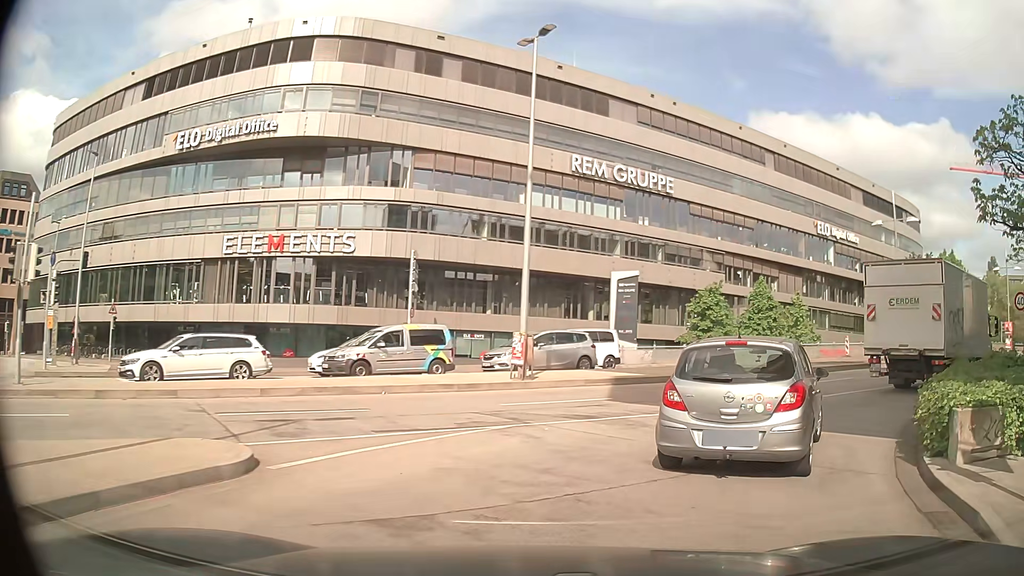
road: primary_link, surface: asphalt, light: Day
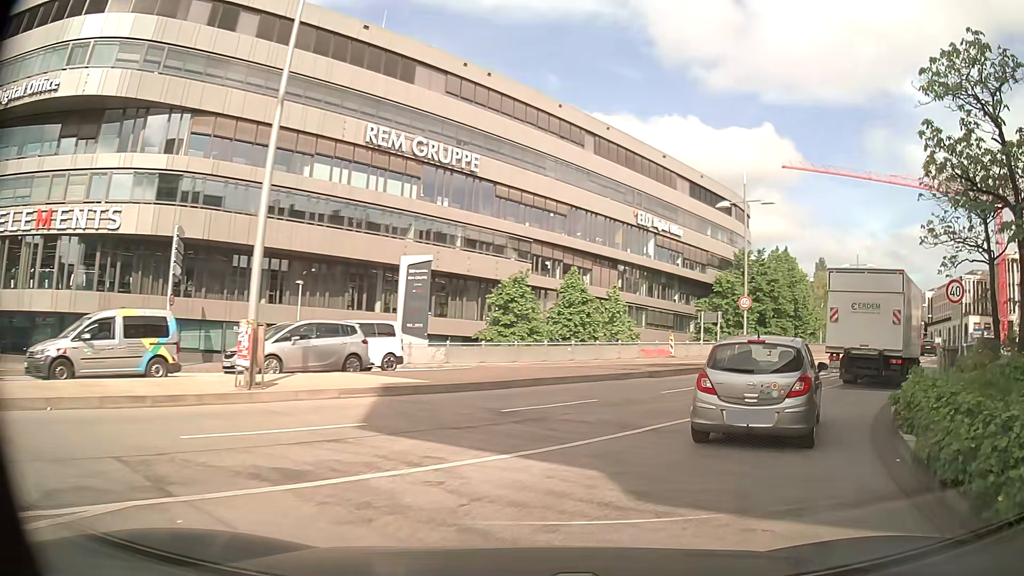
(+0.7, +6.0) m; +16°
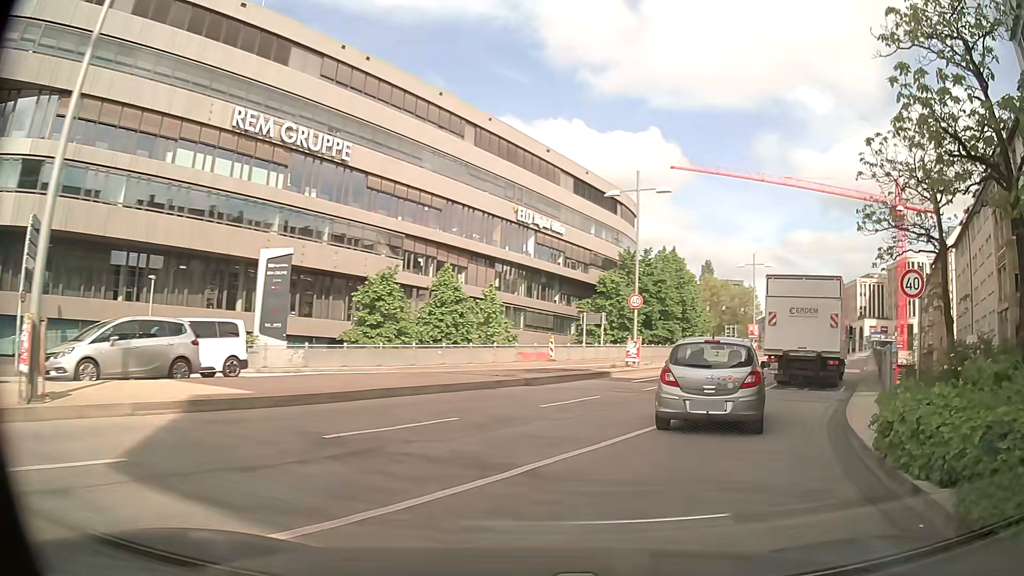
(+0.3, +3.4) m; +9°
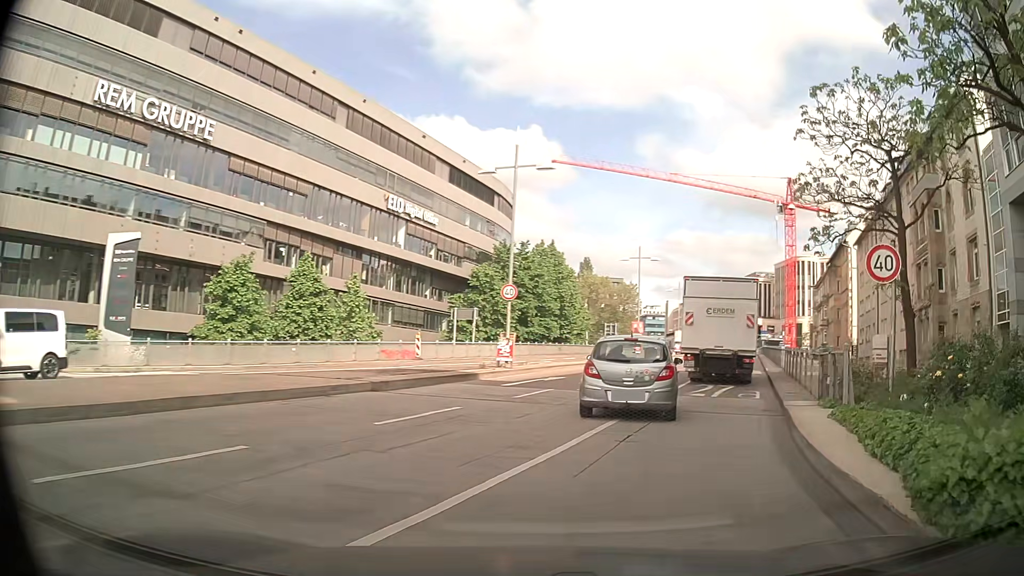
(+0.3, +3.7) m; +8°
